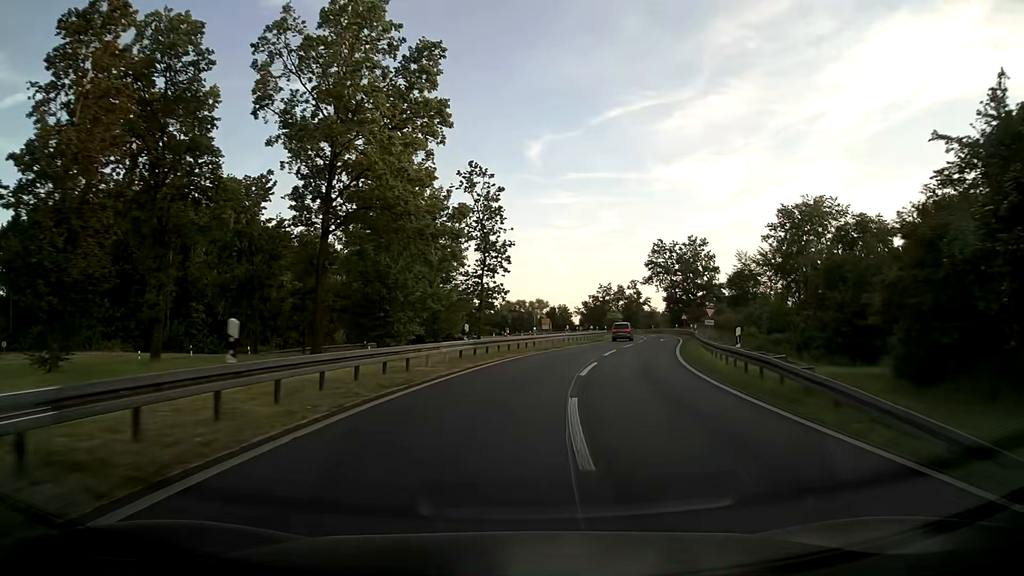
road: motorway_link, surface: asphalt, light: Day
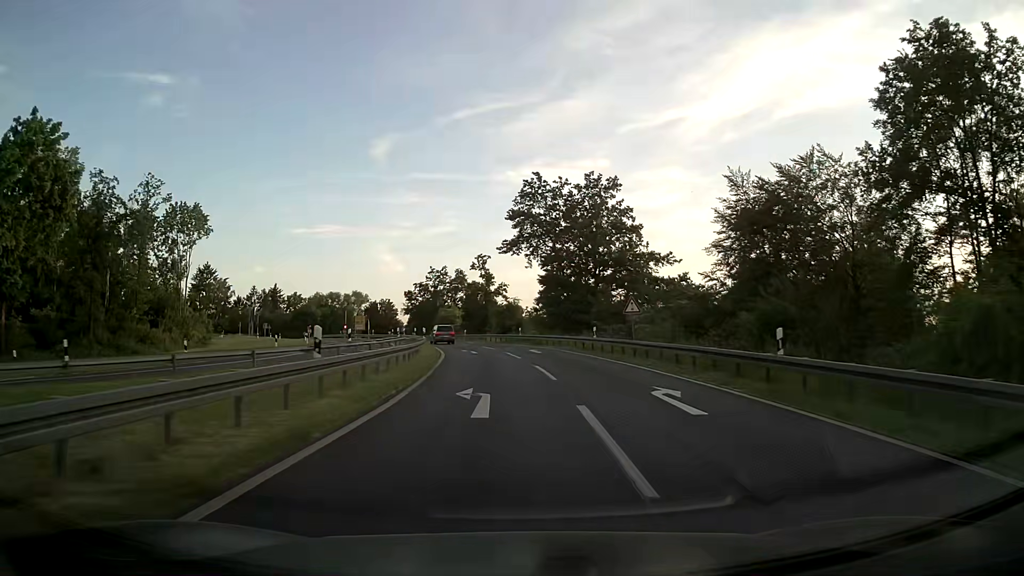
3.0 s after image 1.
(+7.2, +48.1) m; +14°
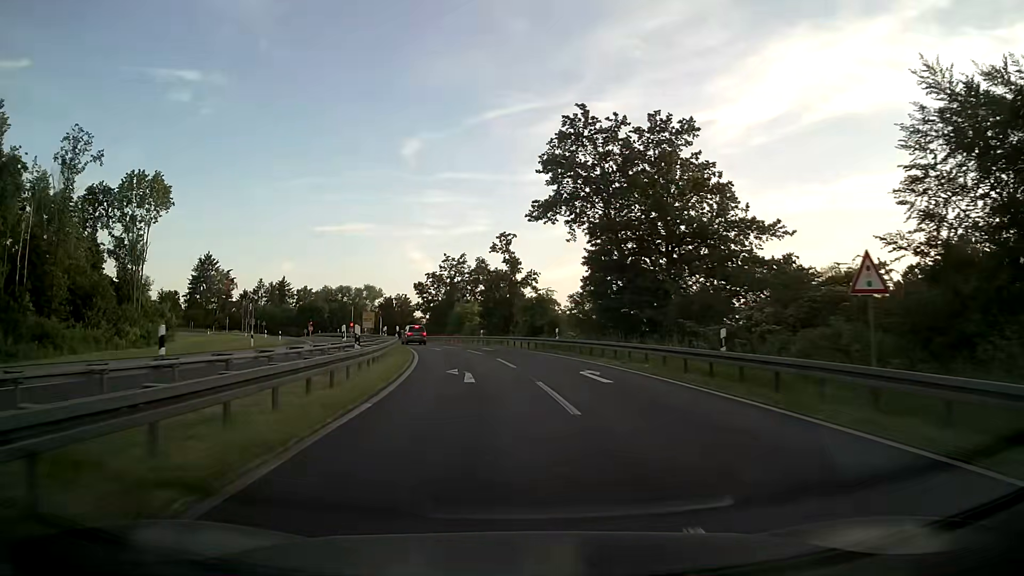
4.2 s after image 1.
(-0.3, +18.9) m; -3°
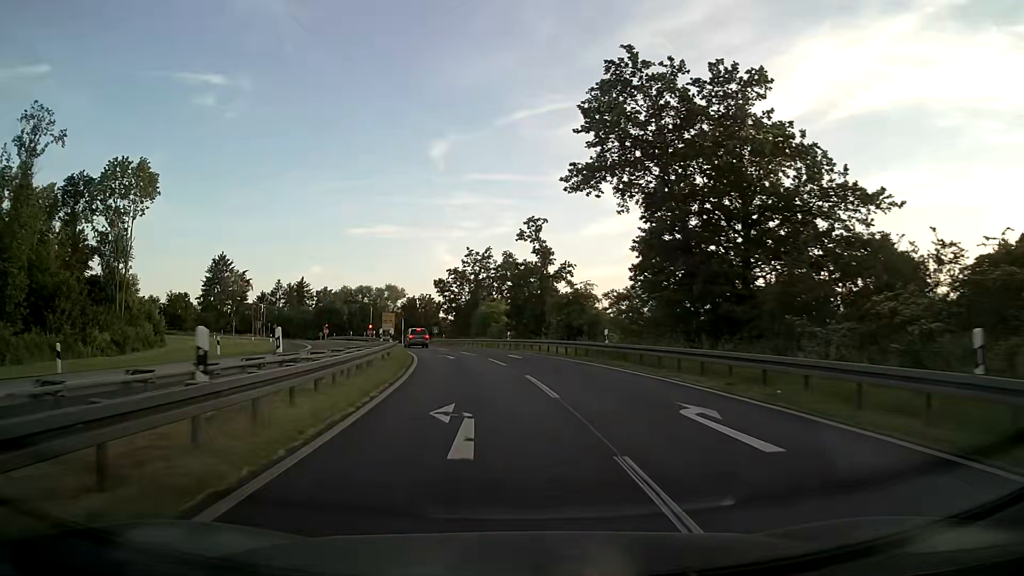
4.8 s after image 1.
(-0.1, +9.3) m; -2°
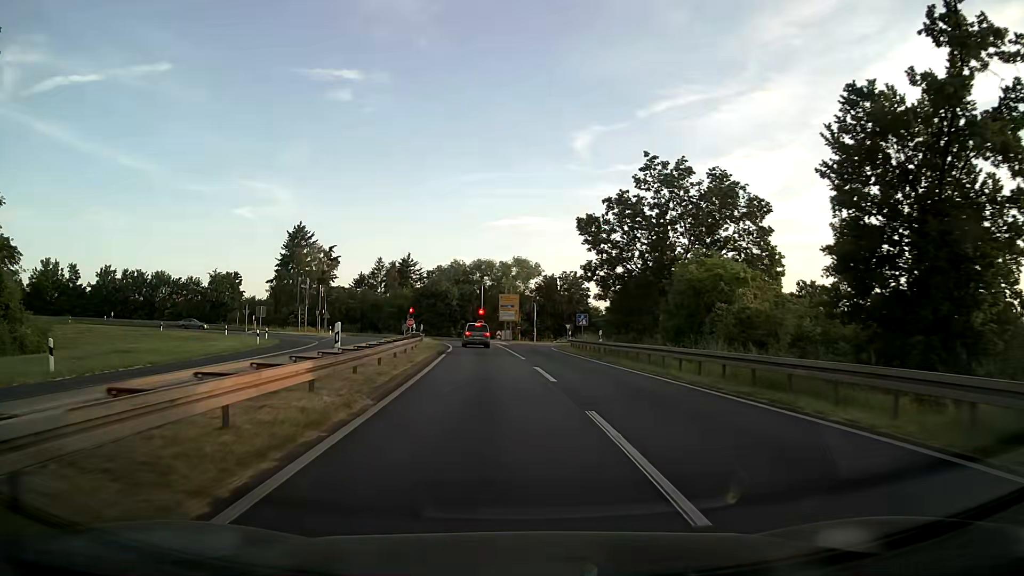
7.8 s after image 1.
(-5.0, +43.4) m; -13°
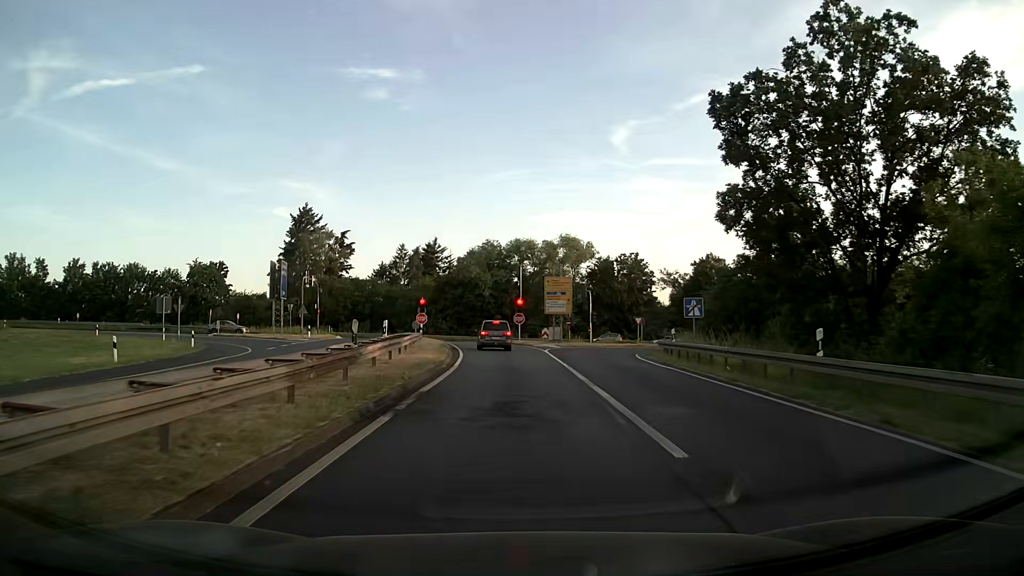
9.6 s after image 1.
(-0.9, +21.6) m; -3°
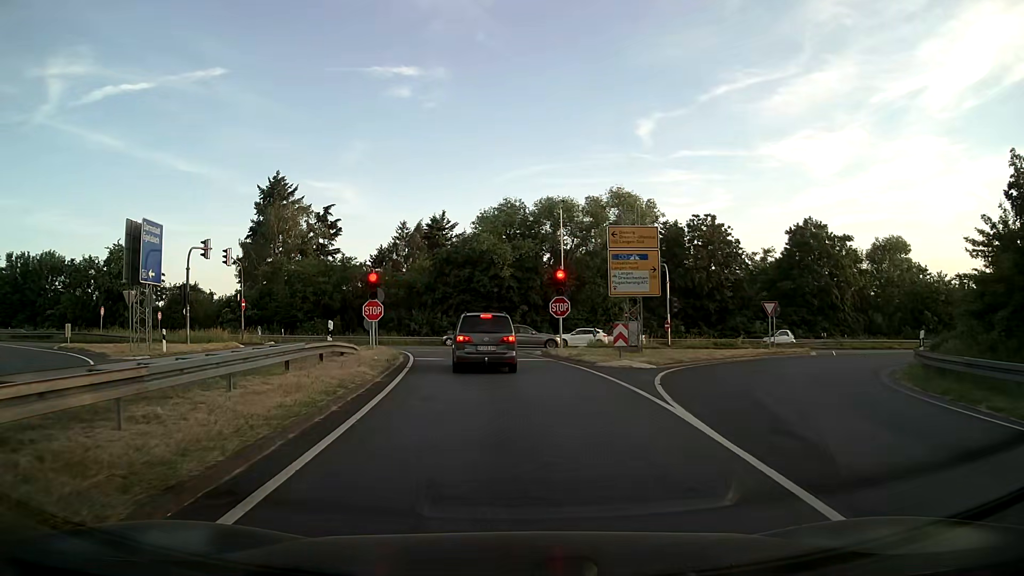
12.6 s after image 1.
(-0.4, +26.7) m; -2°
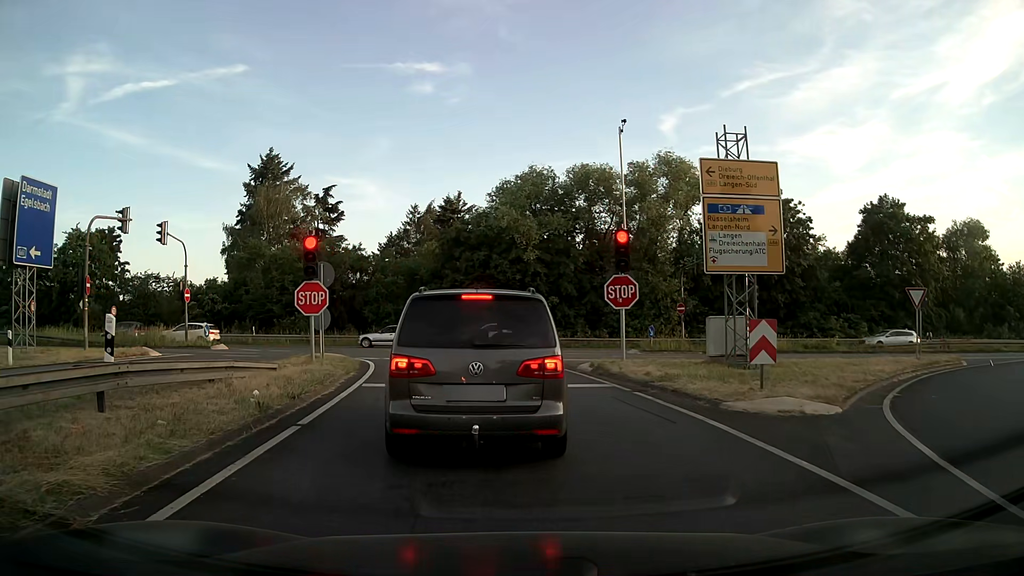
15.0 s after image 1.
(-0.3, +11.4) m; -4°
